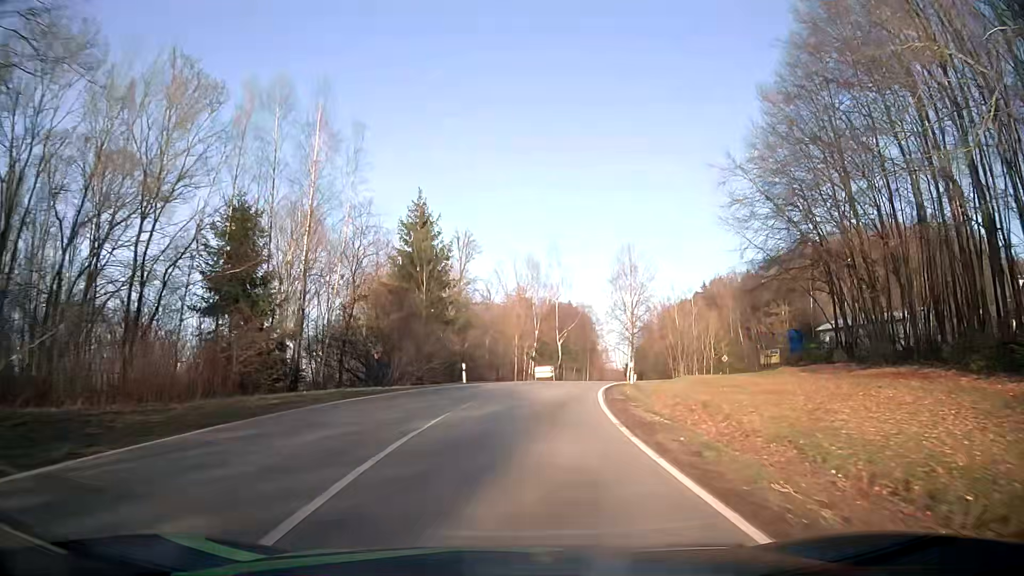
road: tertiary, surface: asphalt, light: Day
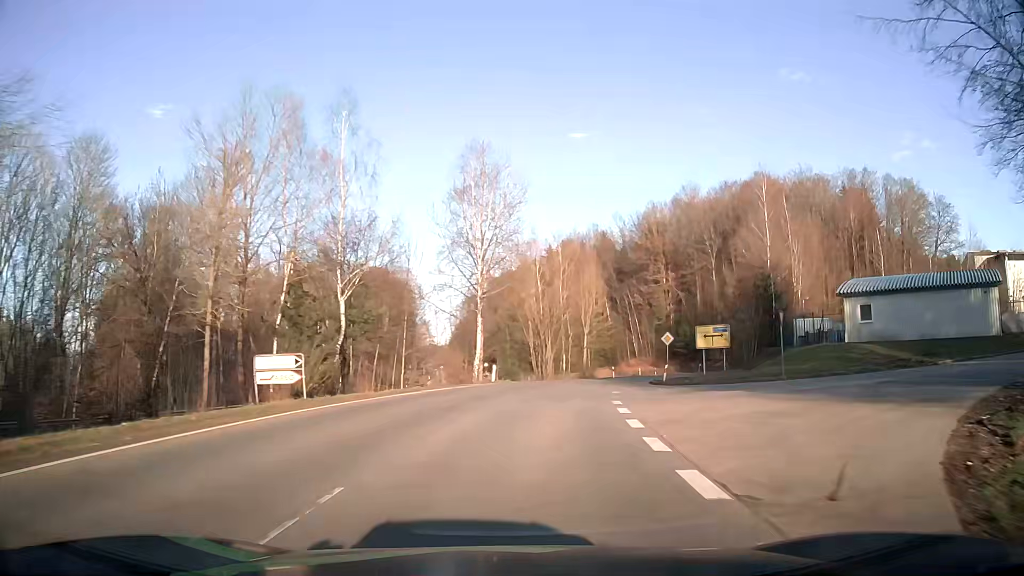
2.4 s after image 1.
(+4.2, +36.2) m; +15°
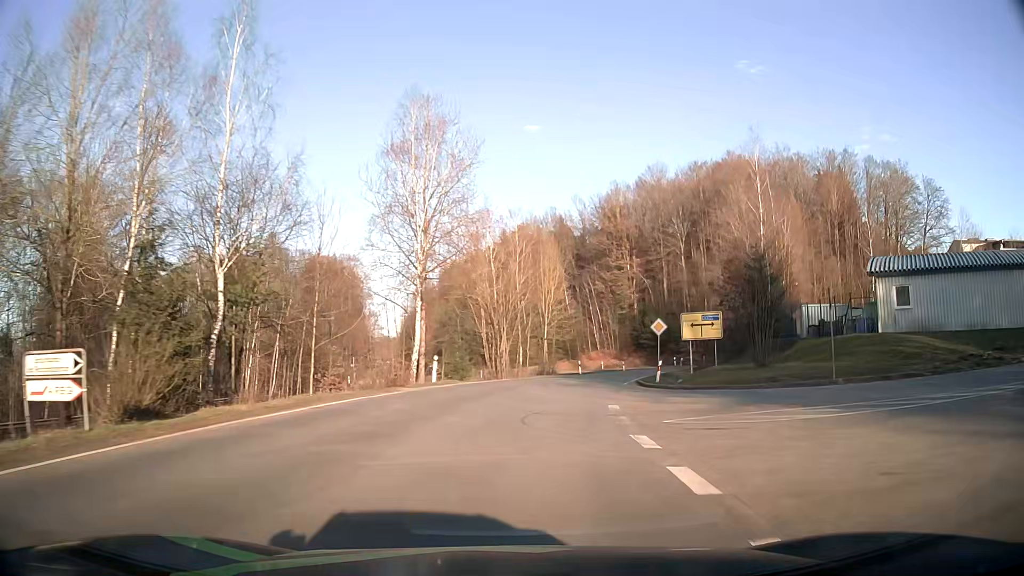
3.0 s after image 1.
(+0.3, +9.0) m; +4°
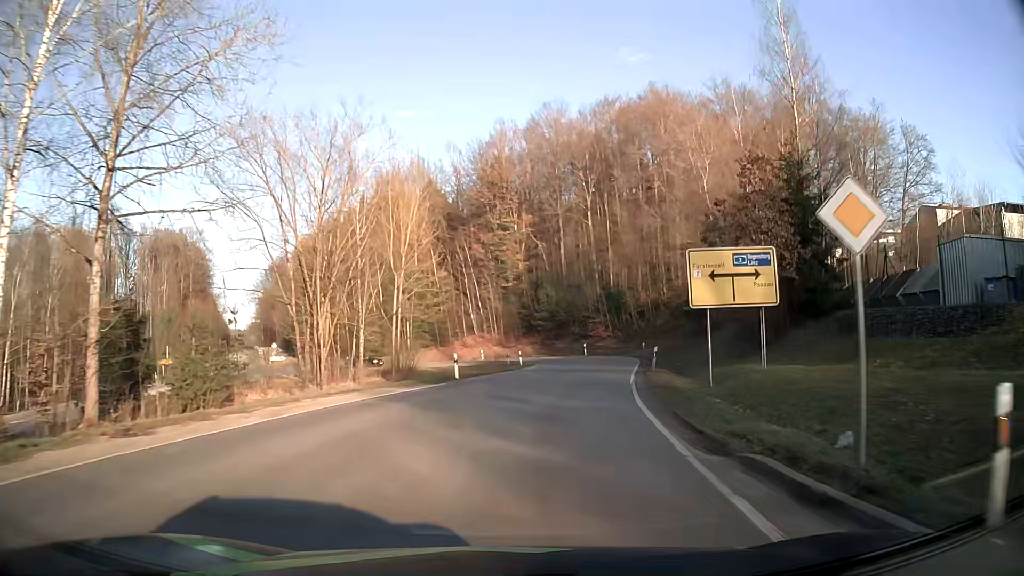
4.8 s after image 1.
(+2.1, +25.3) m; +11°
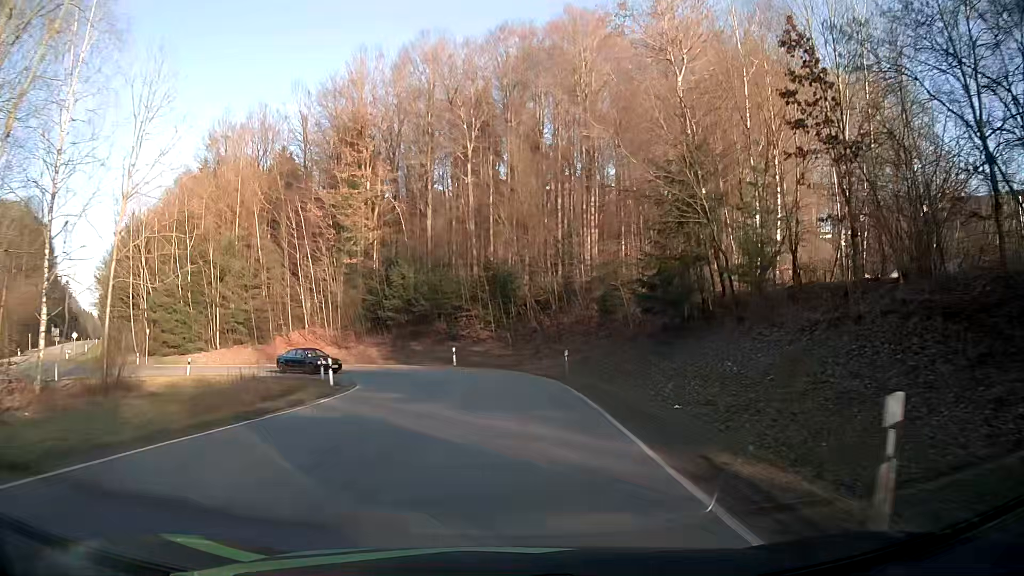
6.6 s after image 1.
(+2.4, +22.8) m; +11°
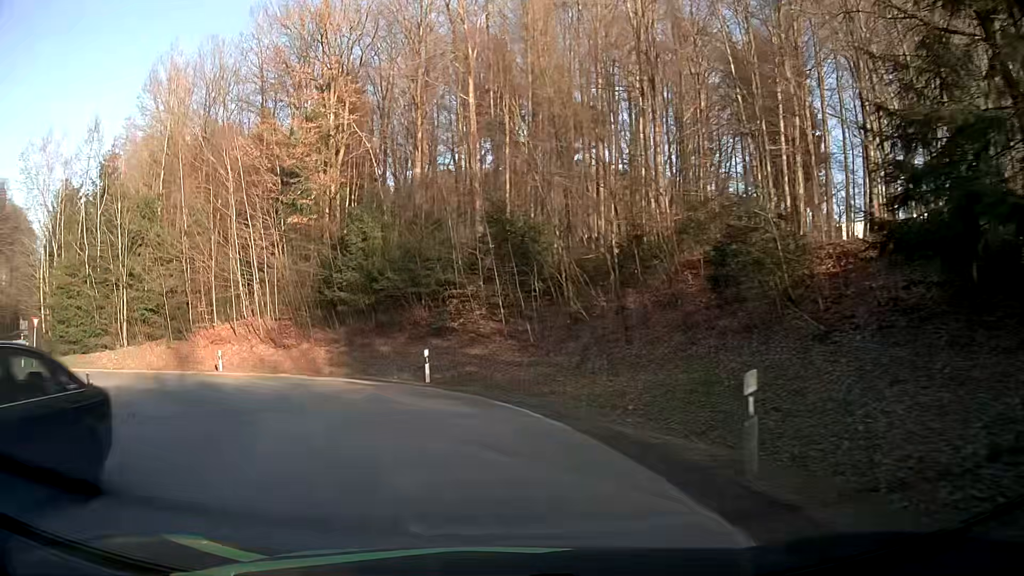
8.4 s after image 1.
(+0.3, +19.3) m; -2°
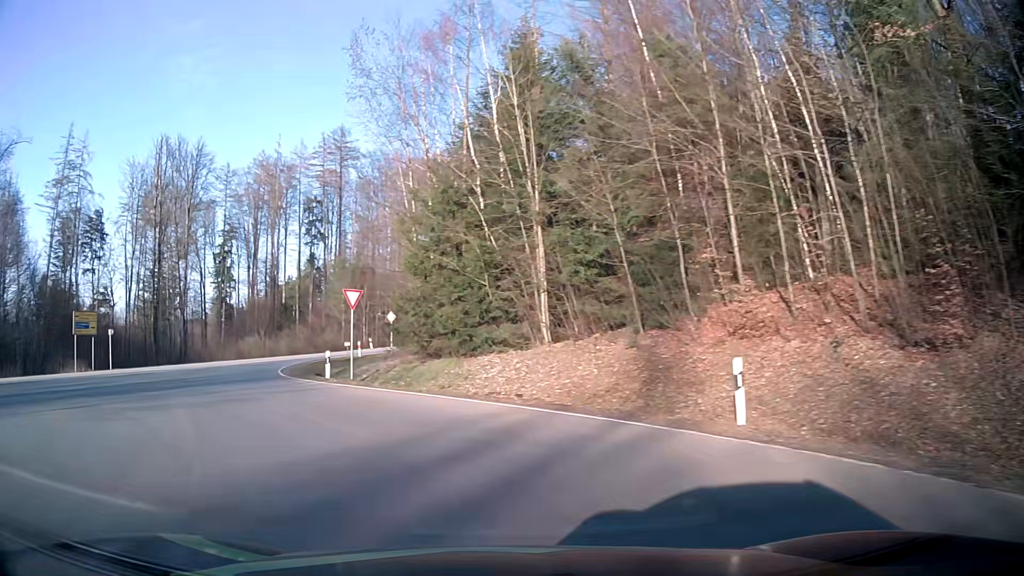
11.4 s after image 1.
(-8.4, +23.7) m; -46°
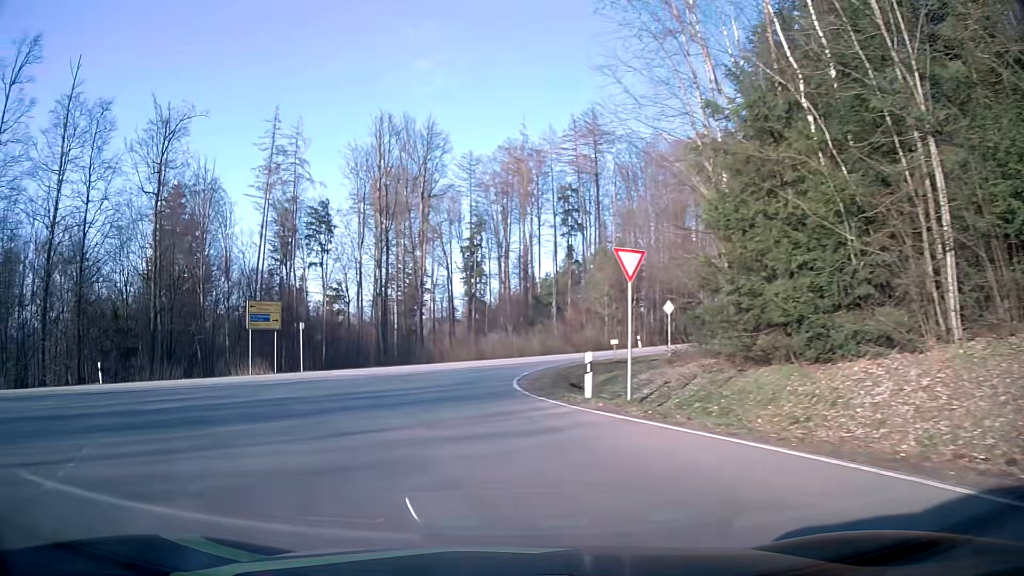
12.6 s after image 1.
(-2.1, +9.6) m; -23°
(-1, +10) (-3, +20) (-1, +30) (+3, +39) (+9, +47) (+16, +54) (+22, +62) (+28, +70) (+34, +78) (+40, +86) m
